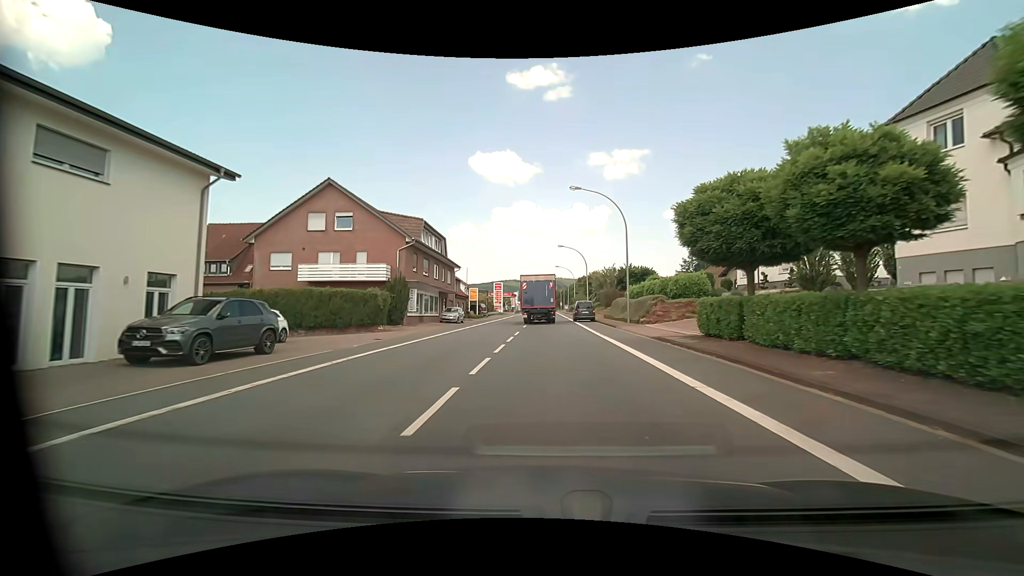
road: primary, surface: asphalt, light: Day
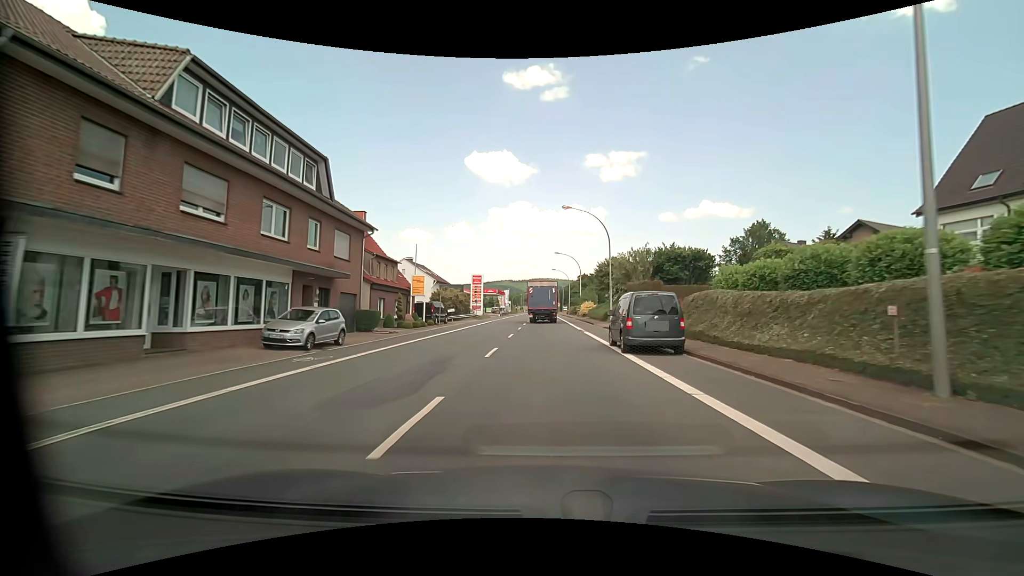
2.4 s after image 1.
(+0.1, +28.2) m; 0°
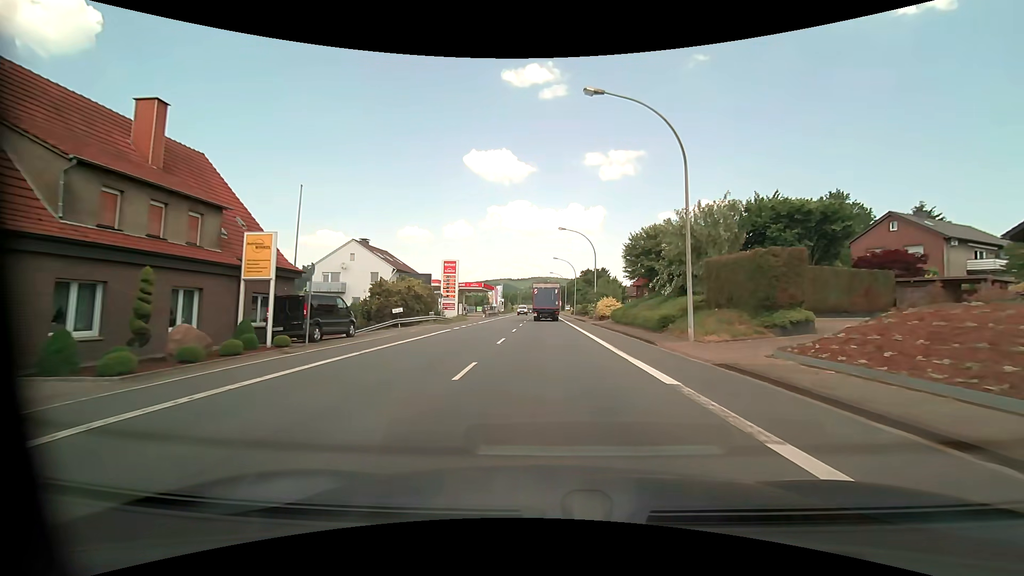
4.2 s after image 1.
(+0.1, +22.8) m; 0°
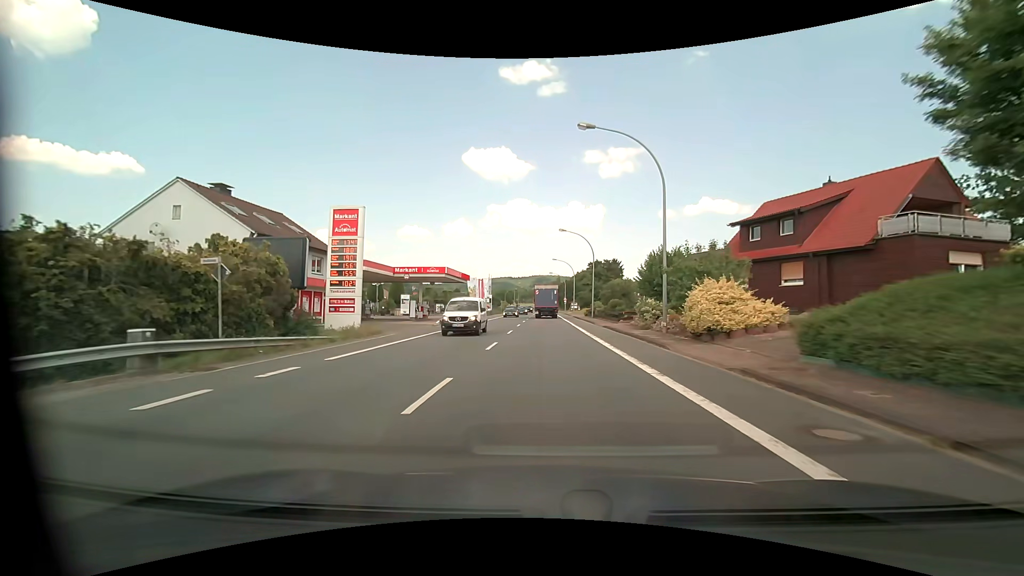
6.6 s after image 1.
(+0.1, +30.3) m; 0°
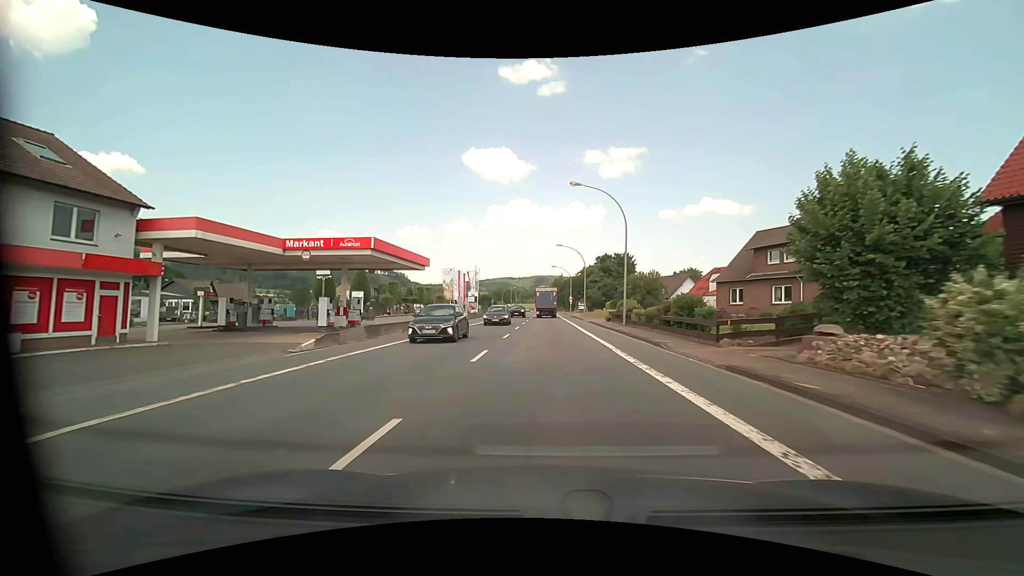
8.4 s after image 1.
(0.0, +21.5) m; 0°
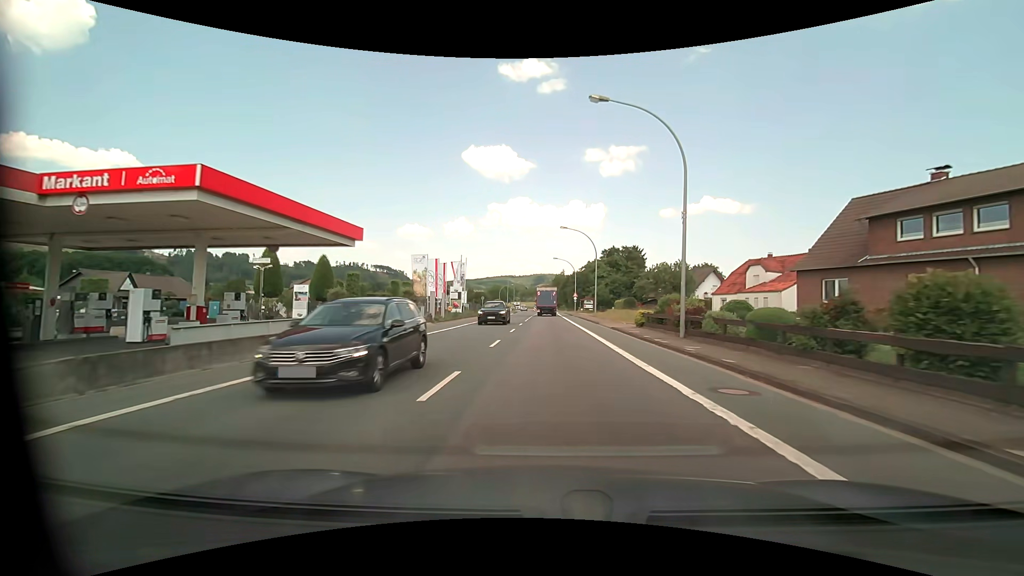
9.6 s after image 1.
(0.0, +14.3) m; 0°
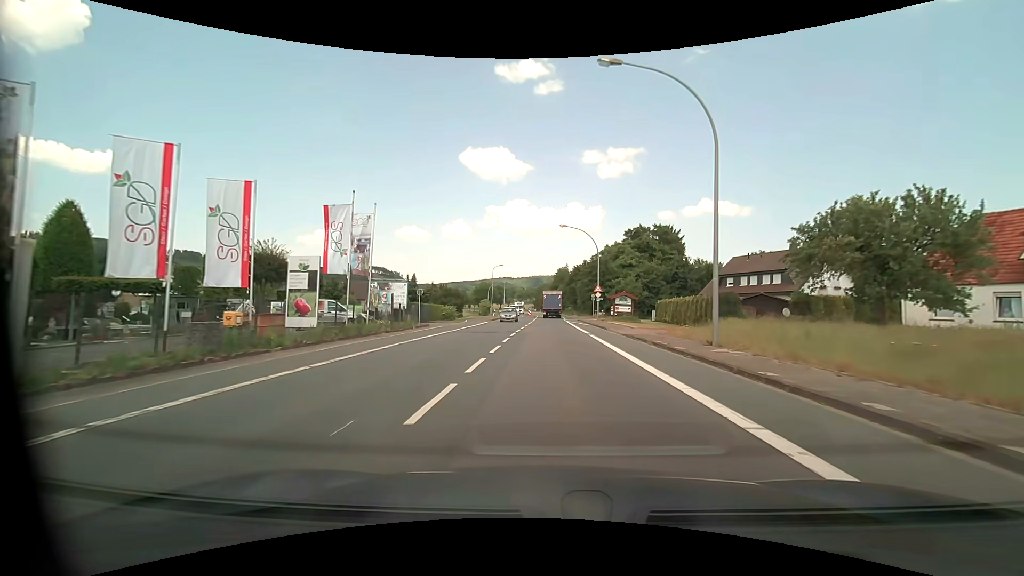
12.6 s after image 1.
(0.0, +37.8) m; 0°
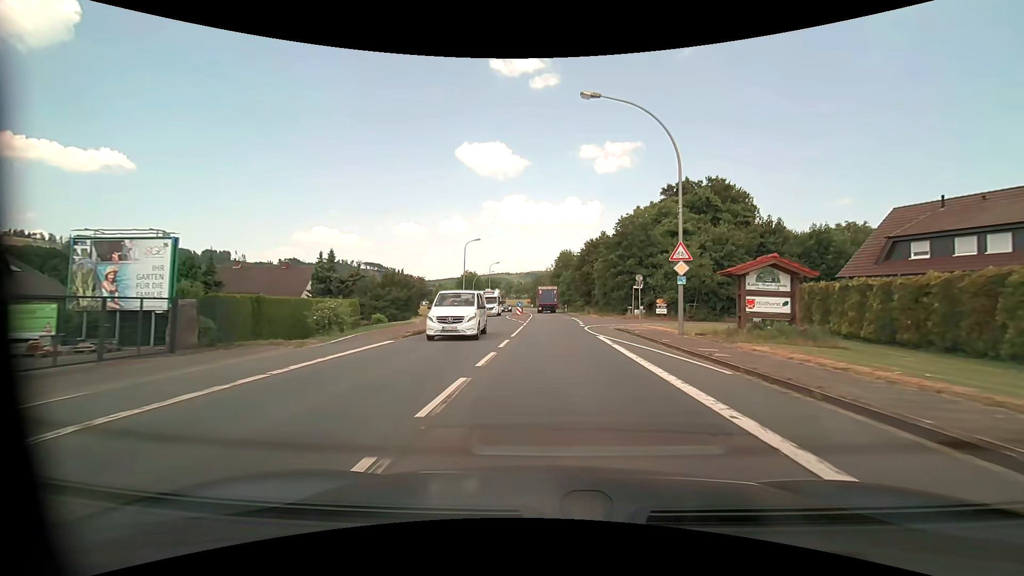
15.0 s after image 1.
(+0.1, +31.1) m; 0°
(0, +10) (0, +20) (0, +30) (0, +40) (0, +50) (0, +60) (0, +70) (0, +80) (-1, +90) (-2, +100) m
